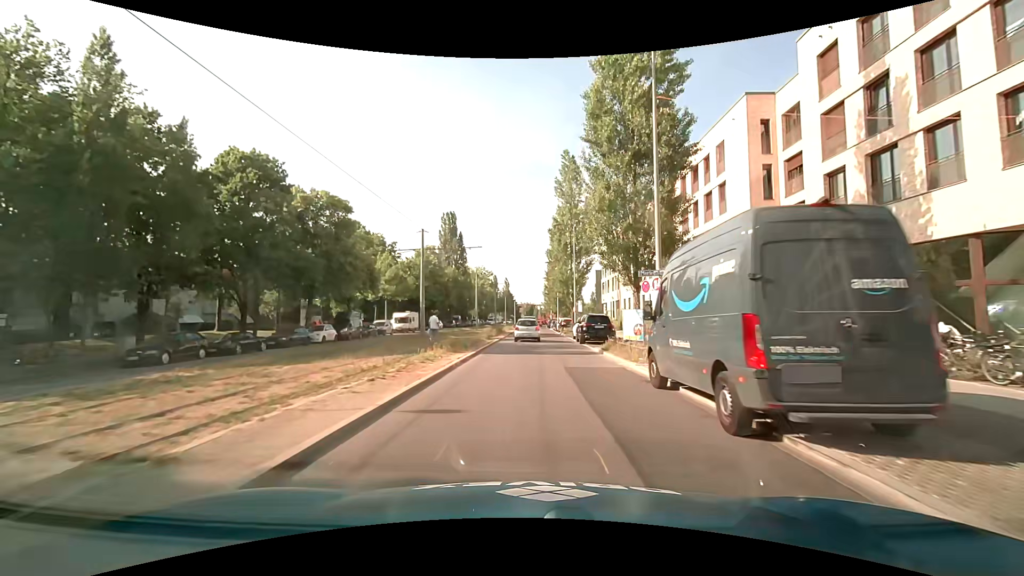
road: secondary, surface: asphalt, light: Day
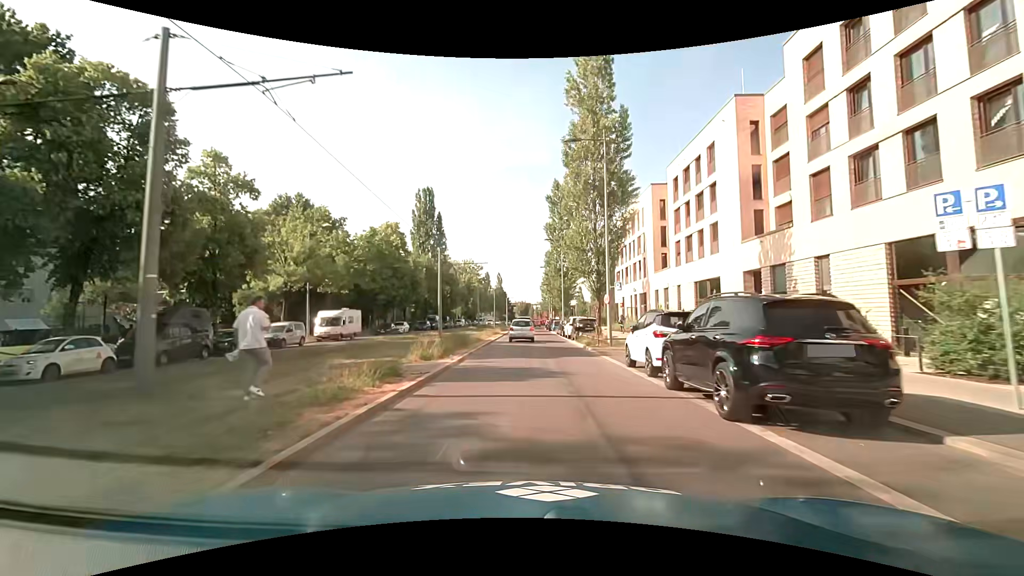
(+0.1, +22.1) m; +1°
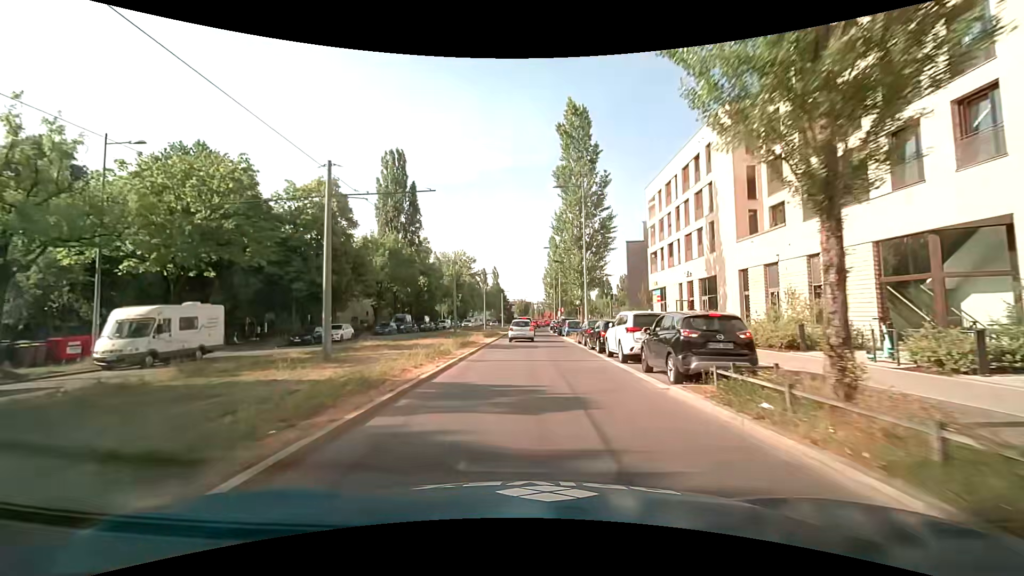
(-0.1, +21.9) m; 0°
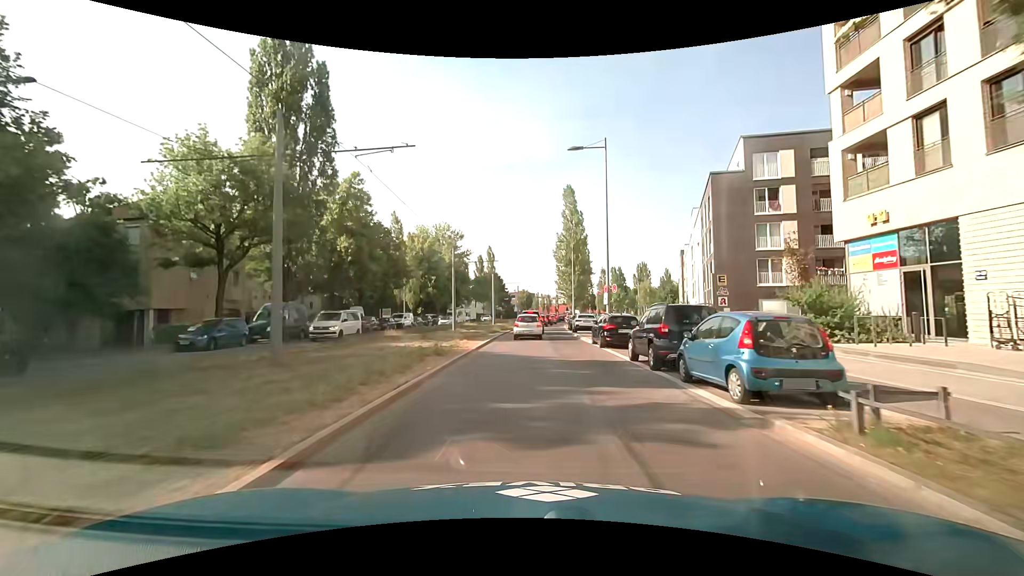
(-0.1, +33.6) m; 0°
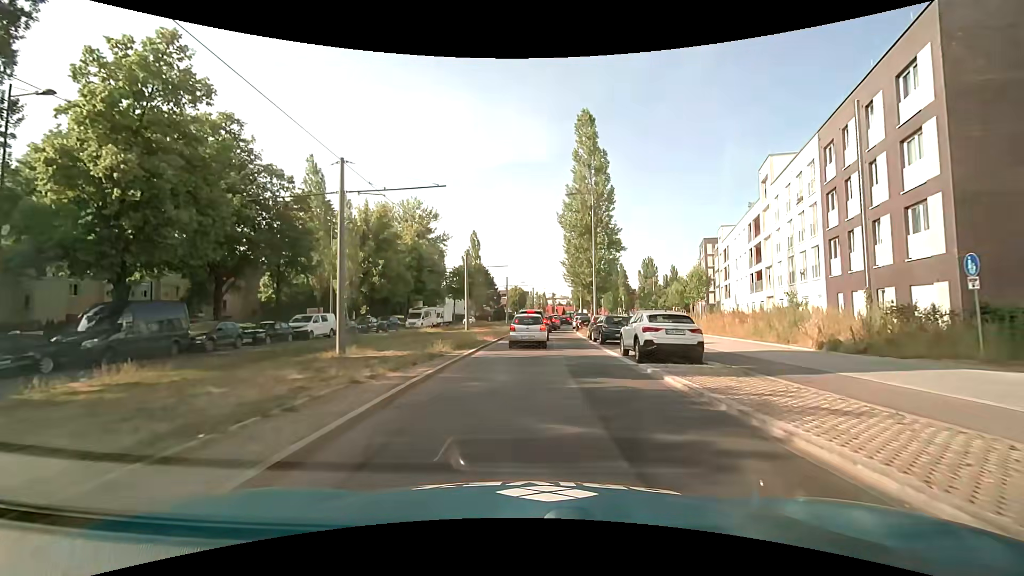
(+0.2, +23.7) m; +1°
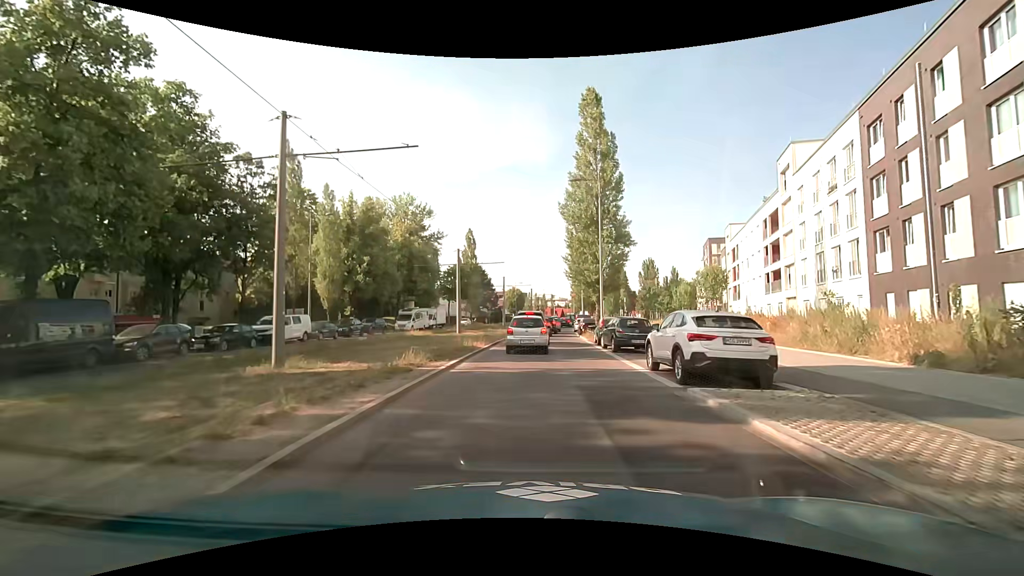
(0.0, +4.2) m; 0°
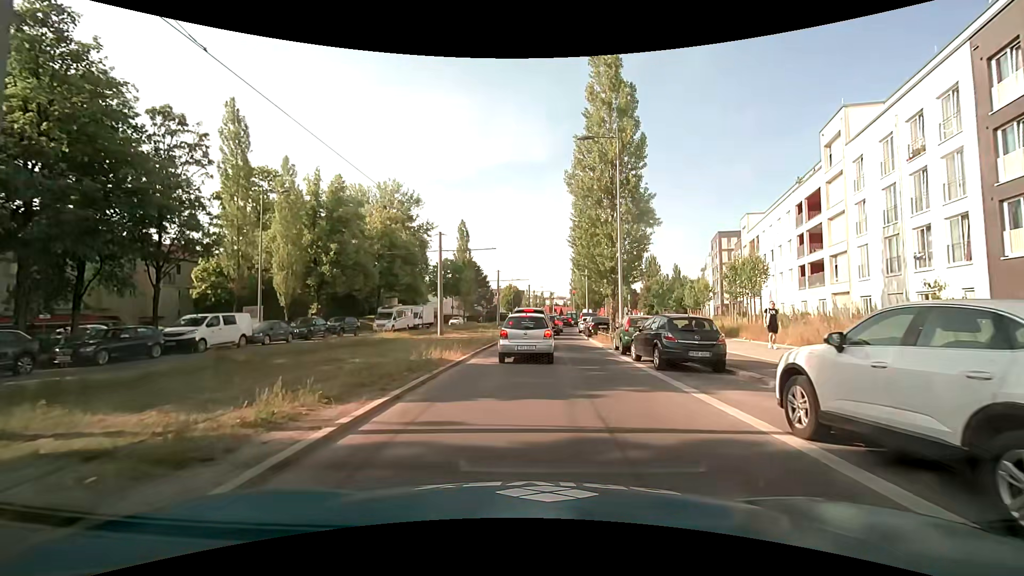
(0.0, +7.1) m; 0°
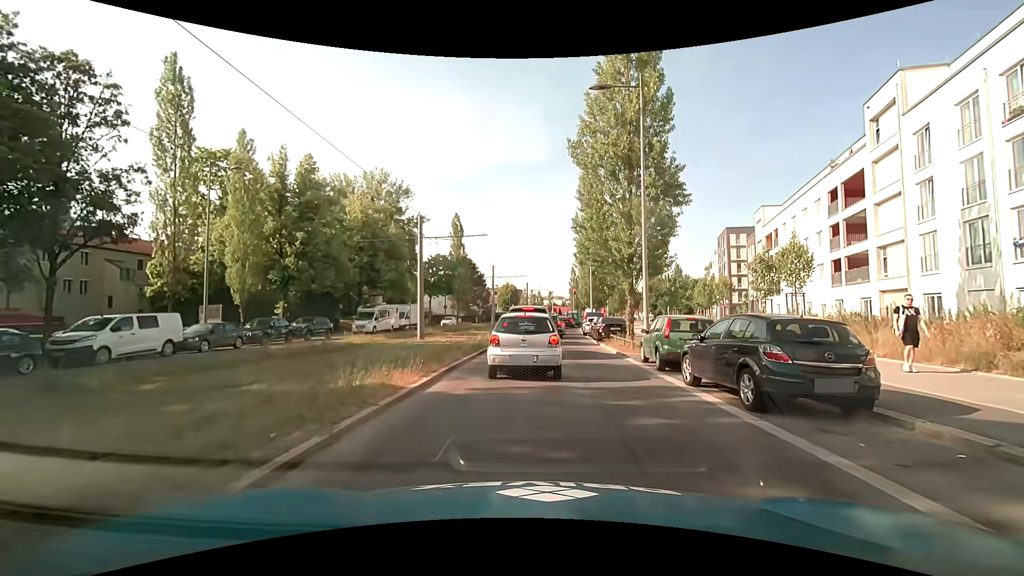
(0.0, +5.4) m; 0°
